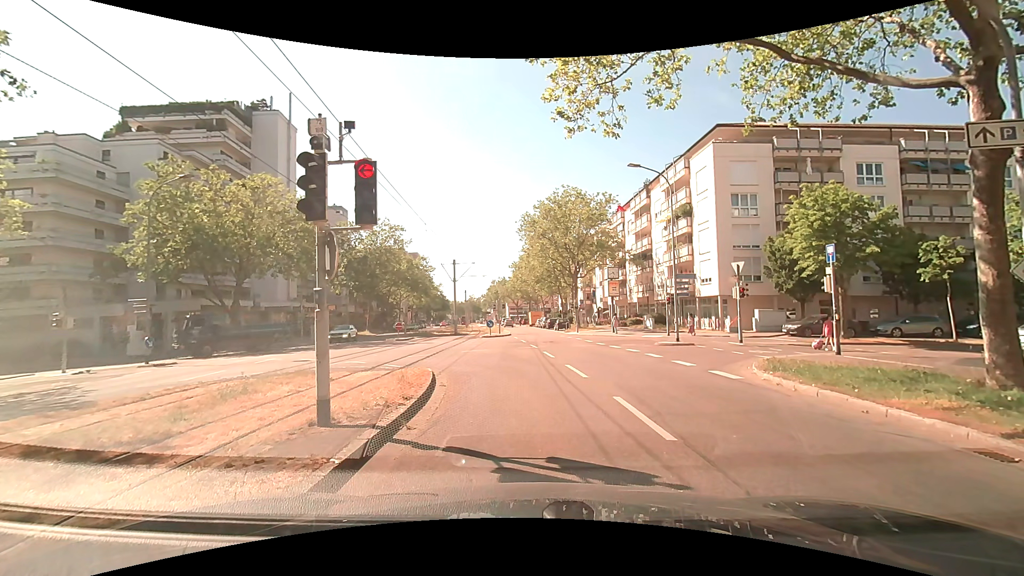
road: tertiary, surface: asphalt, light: Day
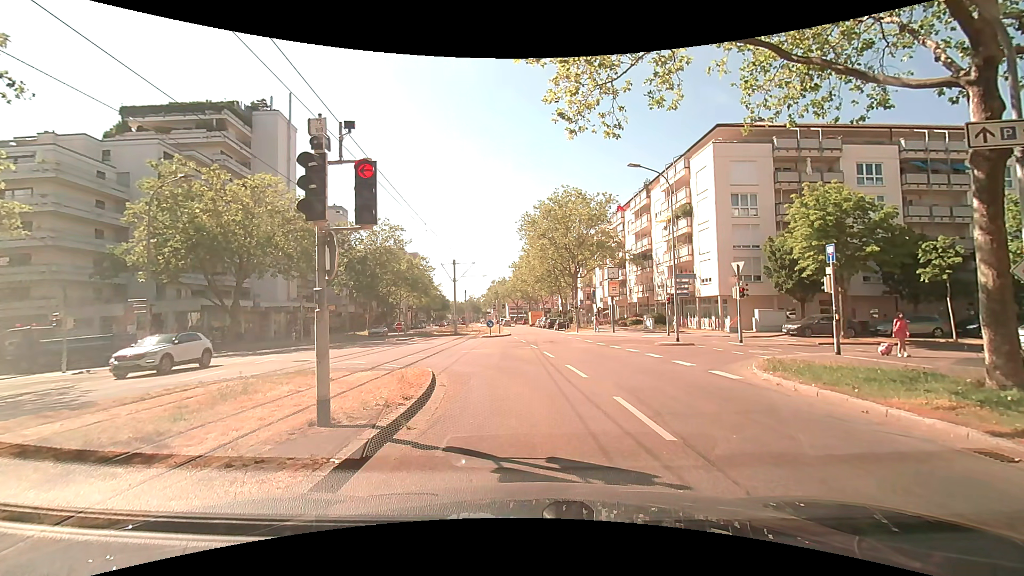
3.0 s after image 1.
(0.0, 0.0) m; 0°
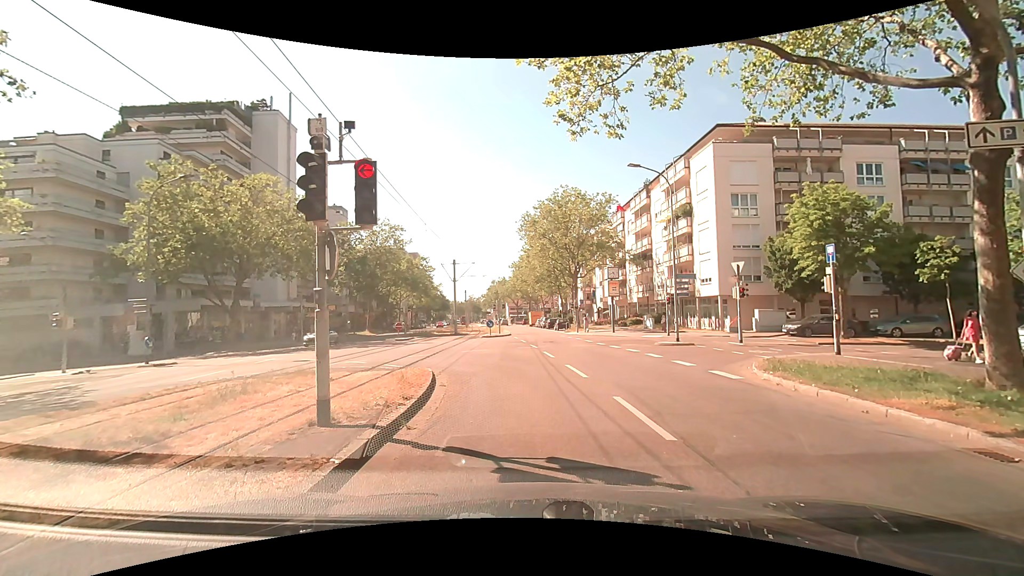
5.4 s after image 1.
(0.0, 0.0) m; 0°
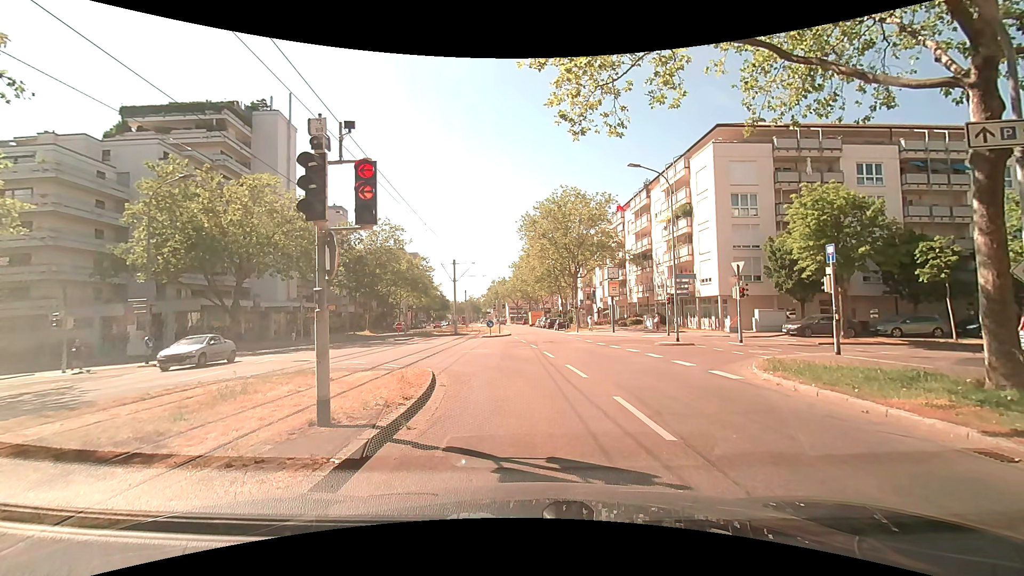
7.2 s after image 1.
(0.0, 0.0) m; 0°
